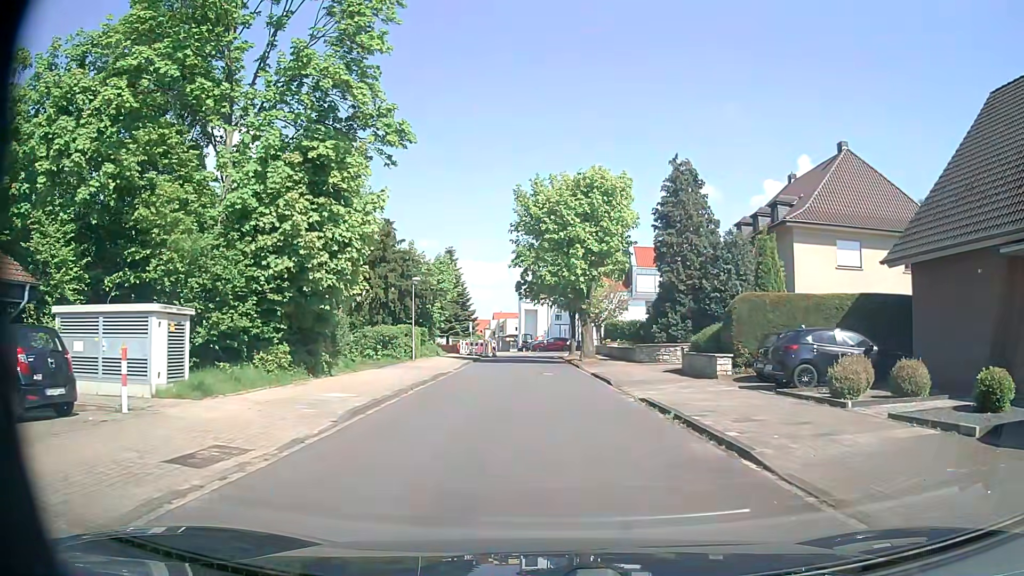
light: Day
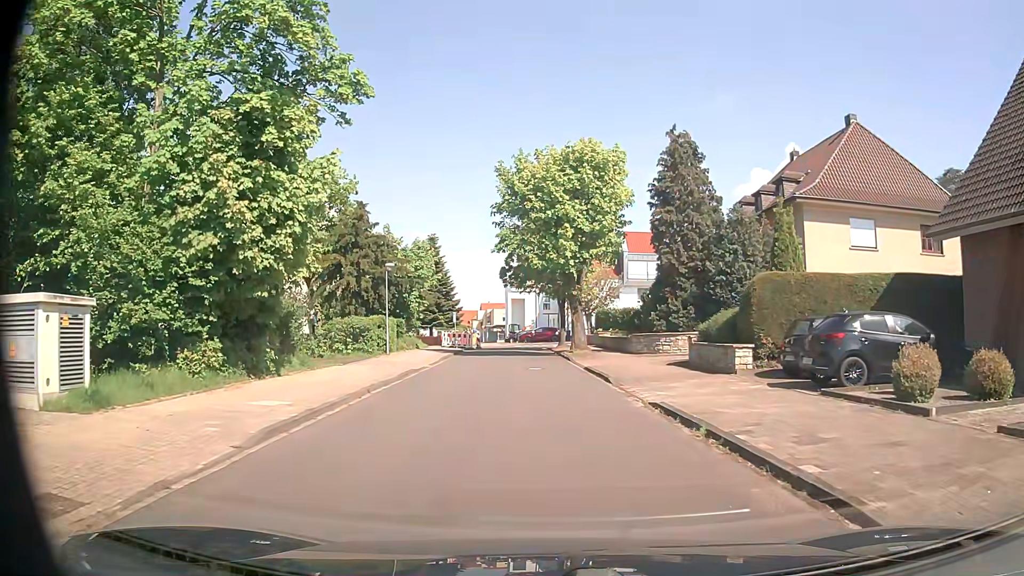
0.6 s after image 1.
(0.0, +3.3) m; 0°
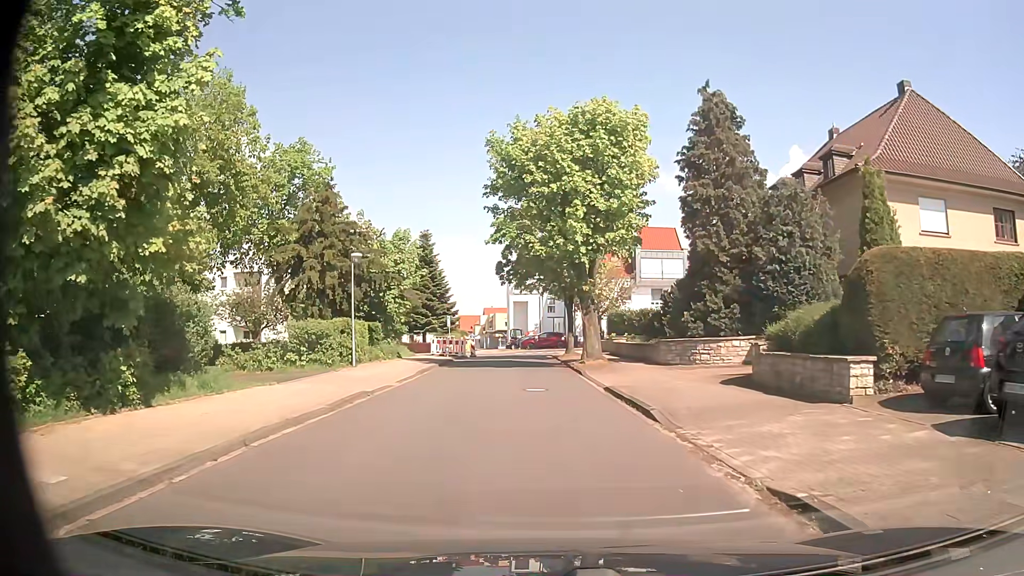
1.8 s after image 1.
(+0.1, +6.5) m; +1°
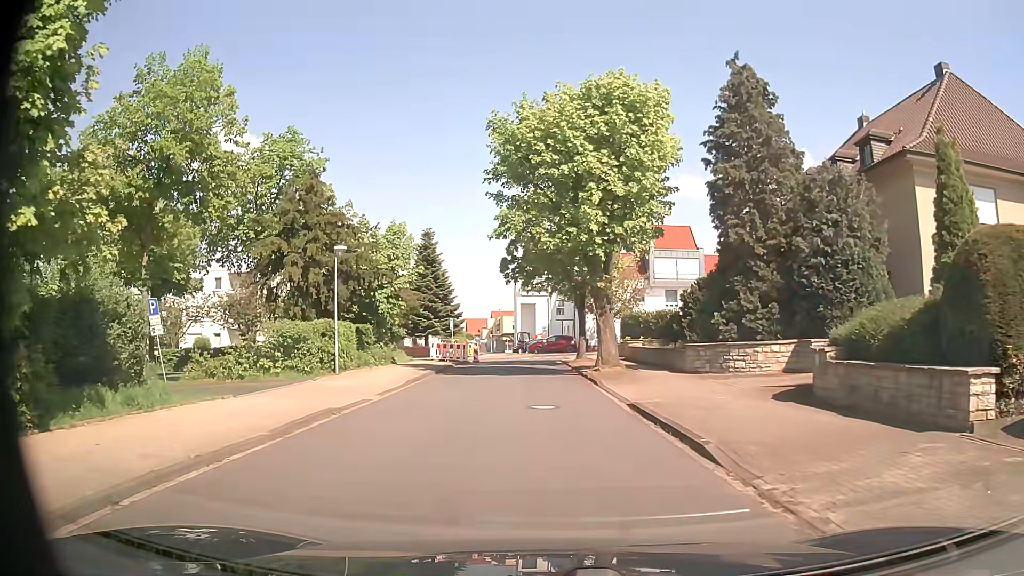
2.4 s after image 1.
(0.0, +3.2) m; 0°
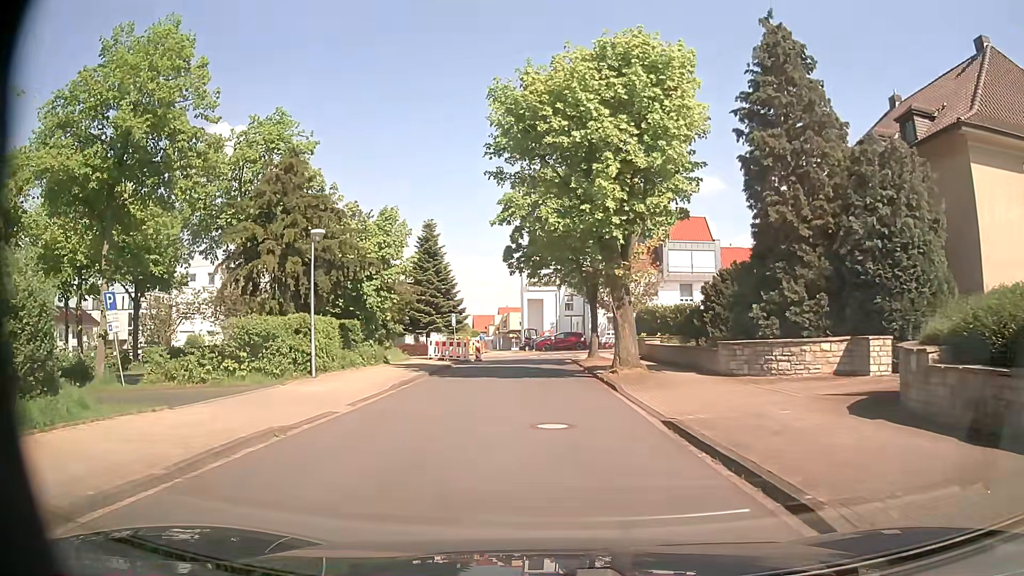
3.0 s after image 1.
(0.0, +3.2) m; -1°
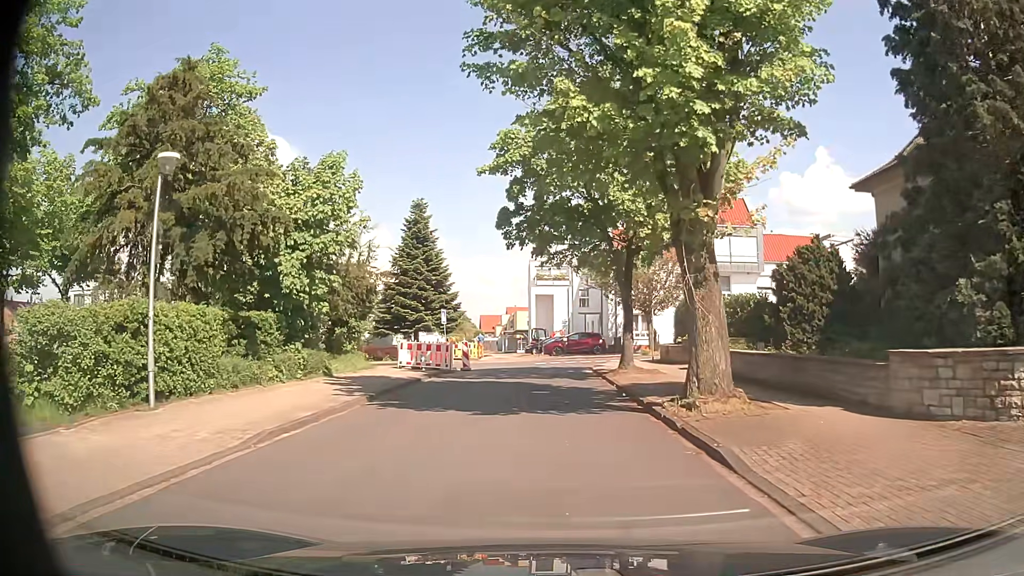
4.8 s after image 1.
(0.0, +9.3) m; -1°
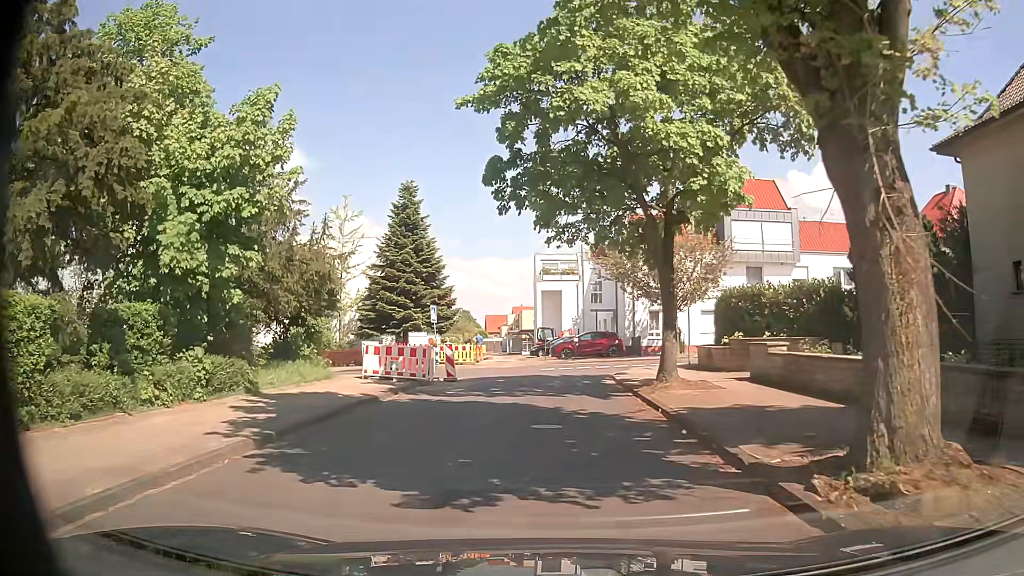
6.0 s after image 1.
(0.0, +6.1) m; +1°
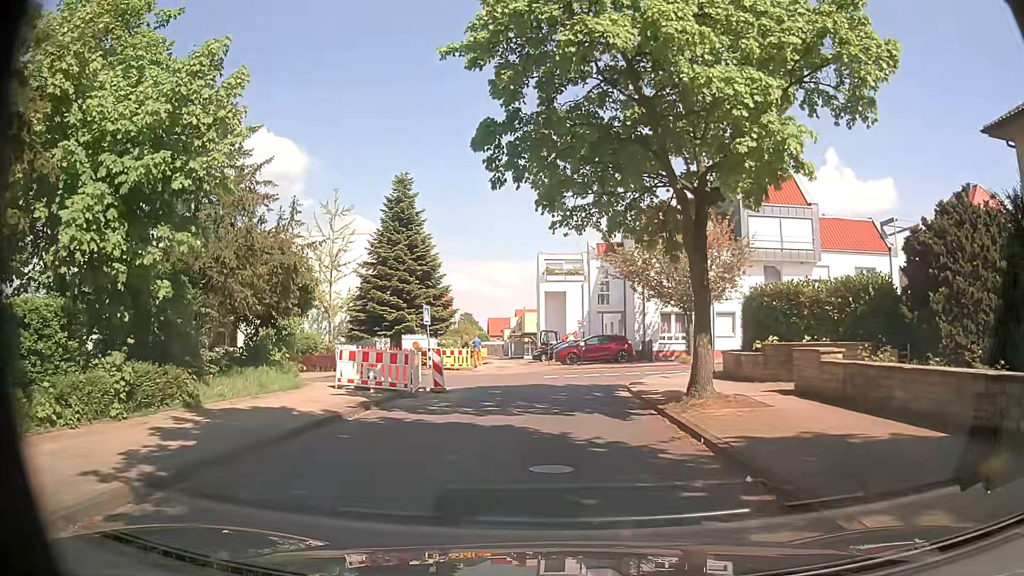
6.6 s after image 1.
(0.0, +2.9) m; -1°
